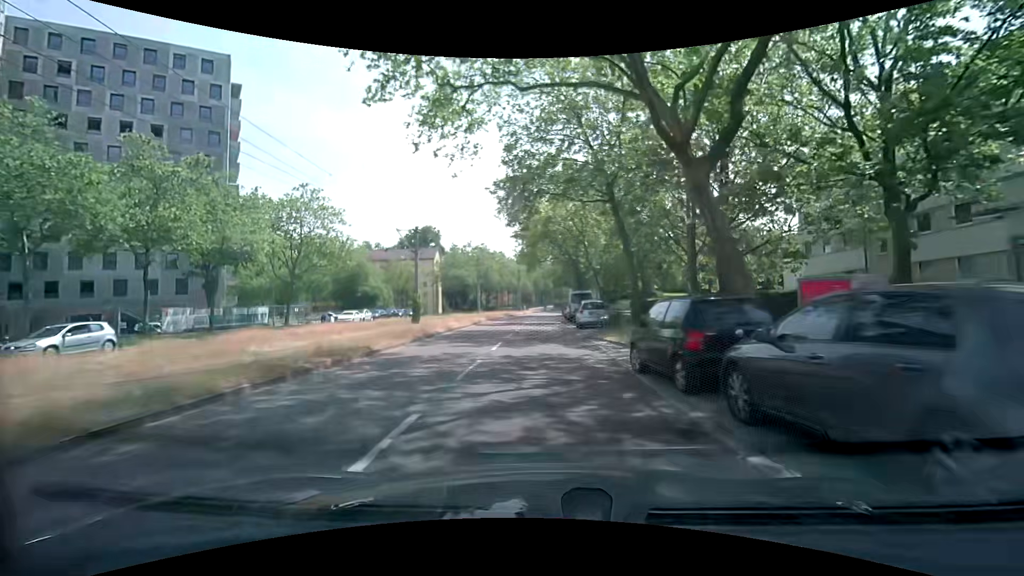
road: tertiary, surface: asphalt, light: Day
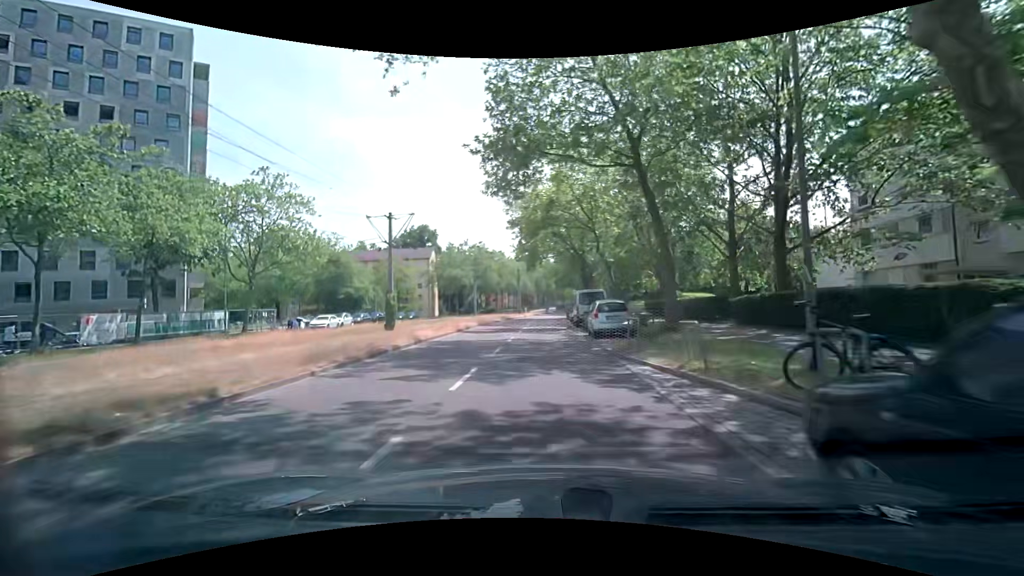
(0.0, +6.9) m; 0°
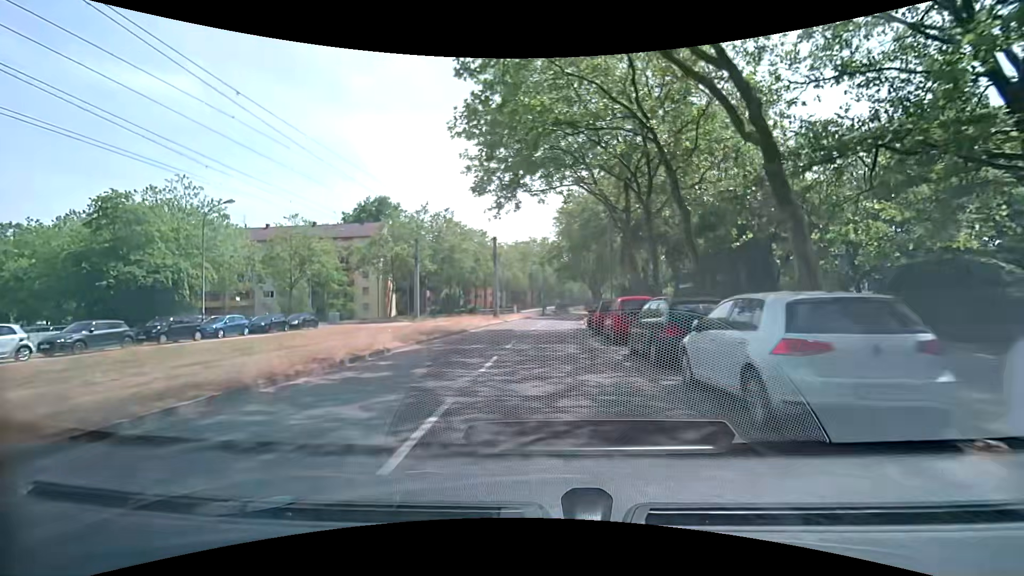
(+0.1, +34.3) m; 0°
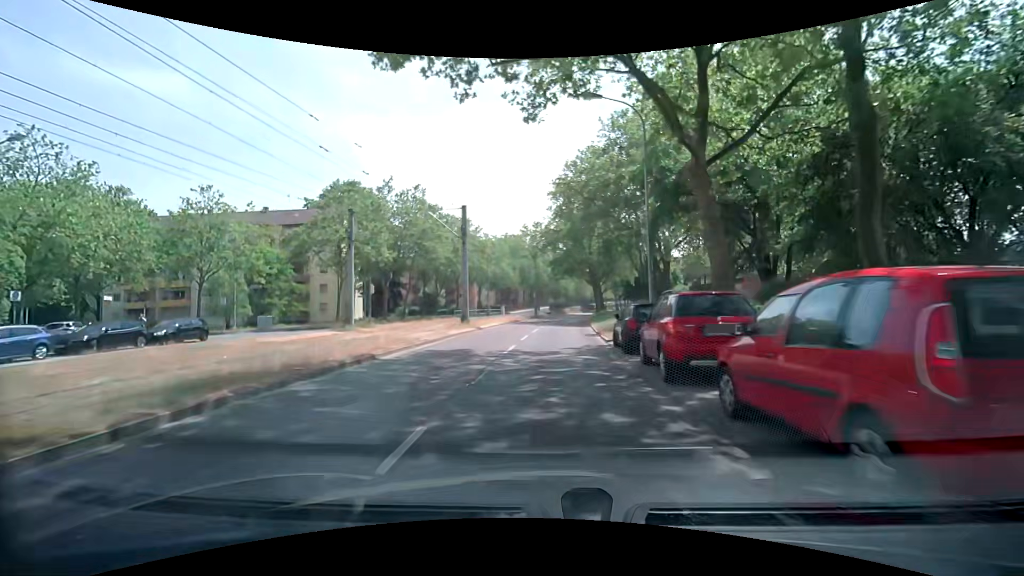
(+0.2, +13.7) m; +1°
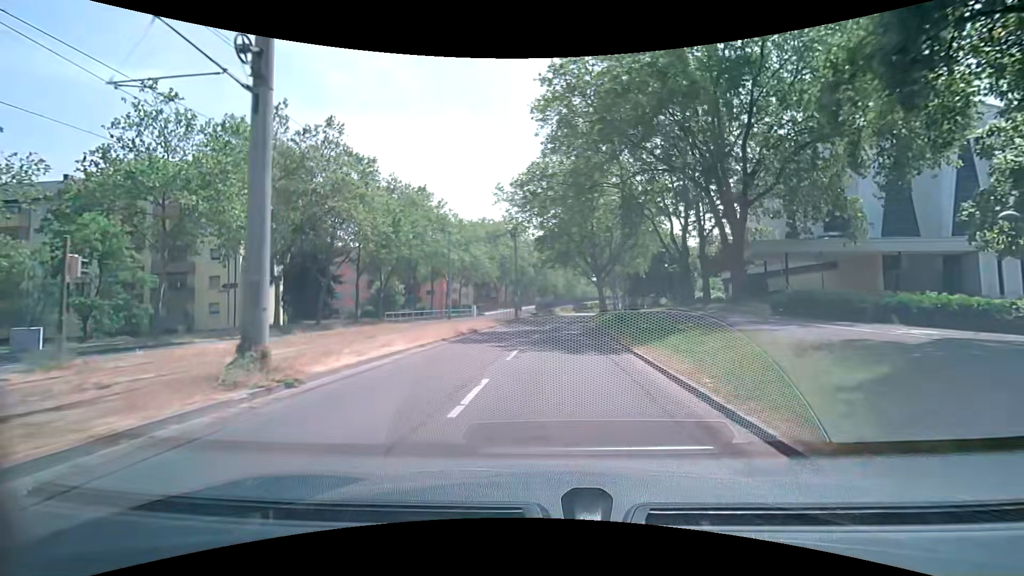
(+0.3, +20.7) m; +1°
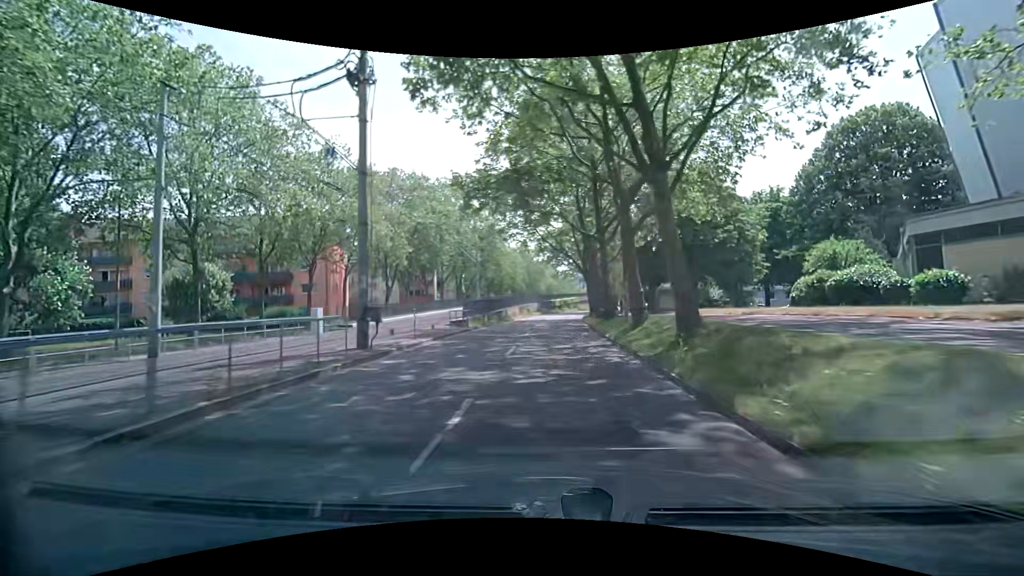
(+1.5, +35.2) m; +5°
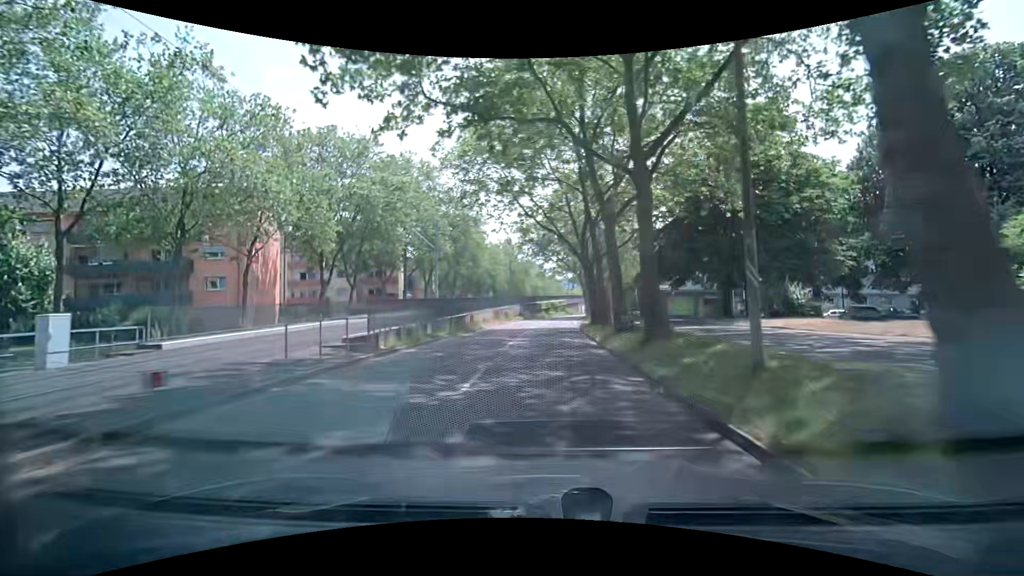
(+0.2, +14.0) m; +2°
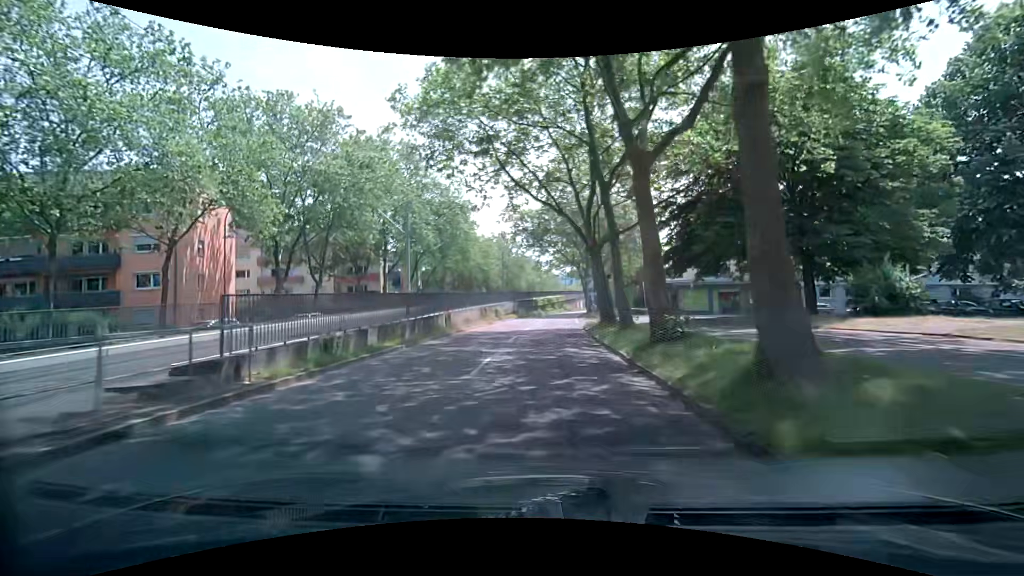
(0.0, +7.1) m; 0°
(0, +10) (0, +20) (0, +30) (0, +40) (+1, +50) (+1, +60) (+2, +70) (+3, +80) (+5, +90) (+6, +100) m
